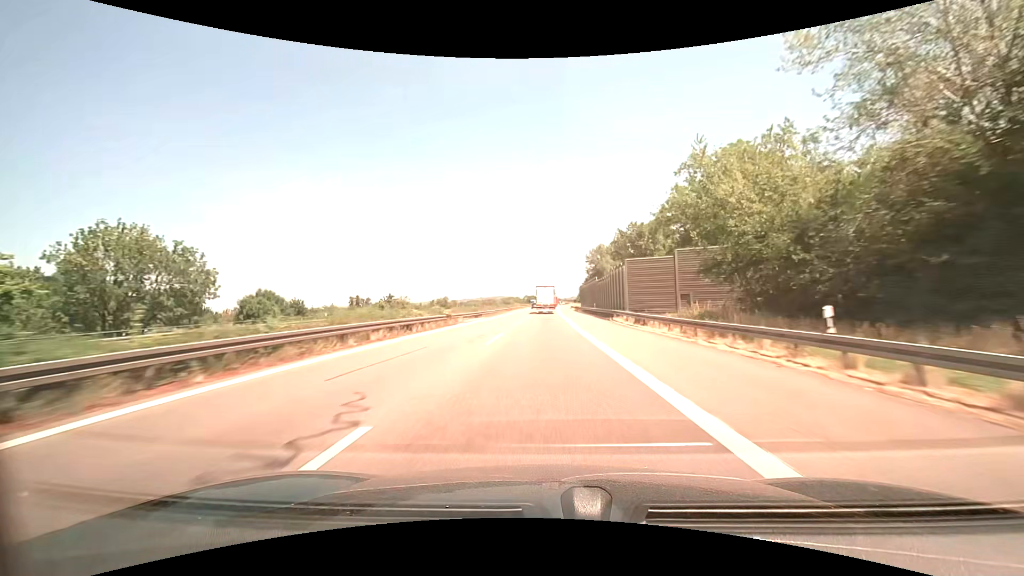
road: motorway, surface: asphalt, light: Day
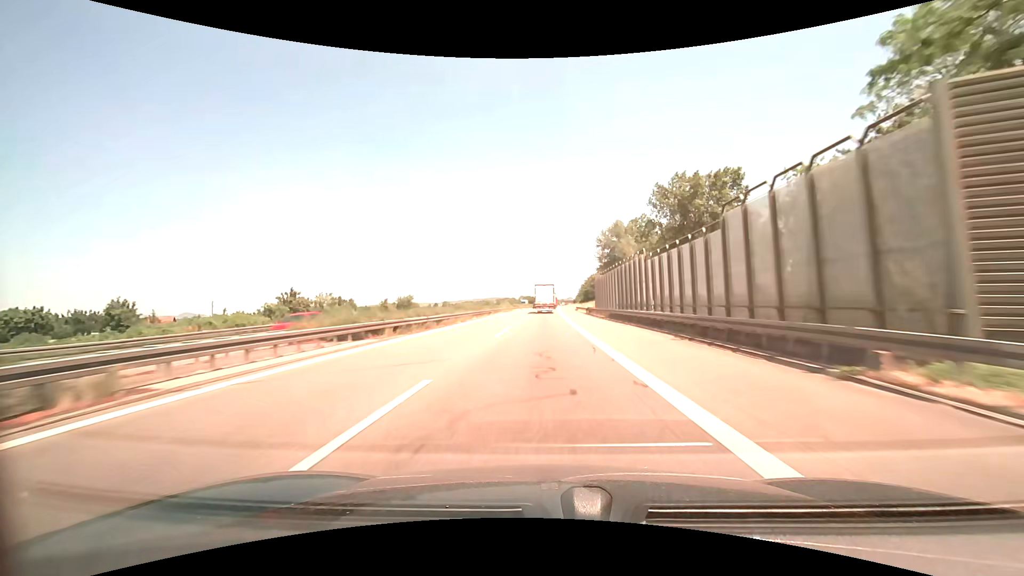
(+0.1, +32.6) m; 0°
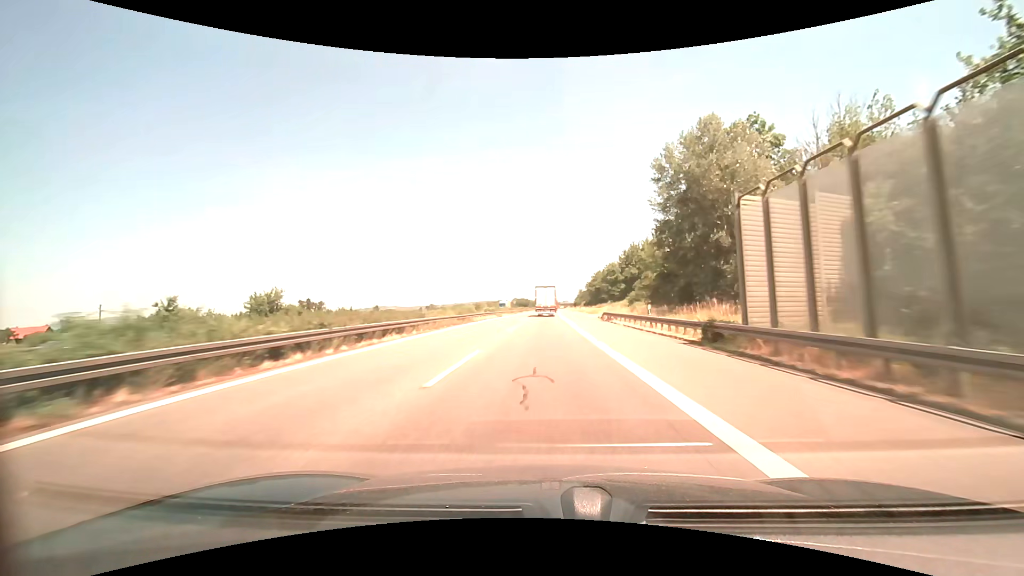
(+0.2, +48.1) m; +1°
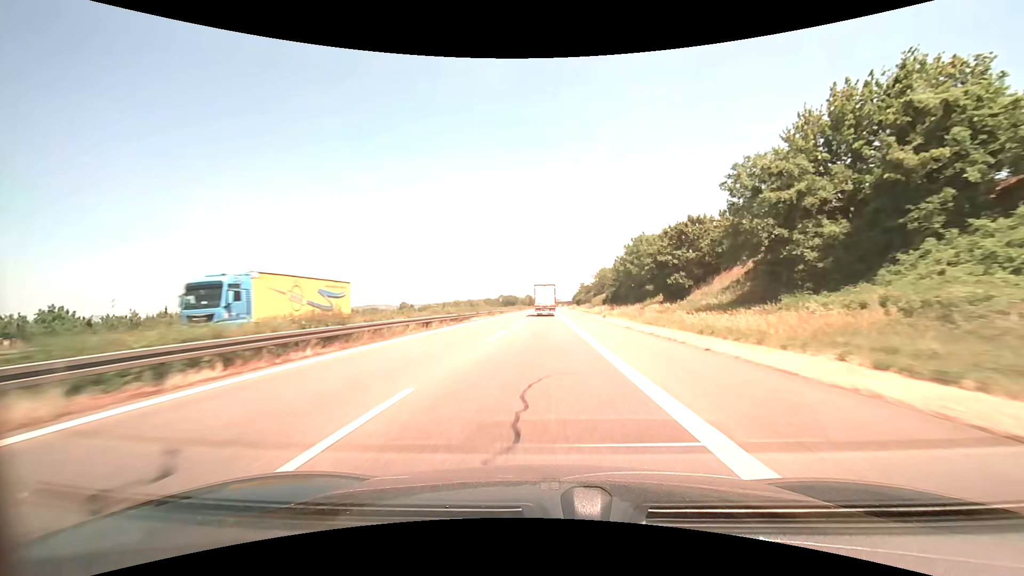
(+0.6, +78.3) m; +1°
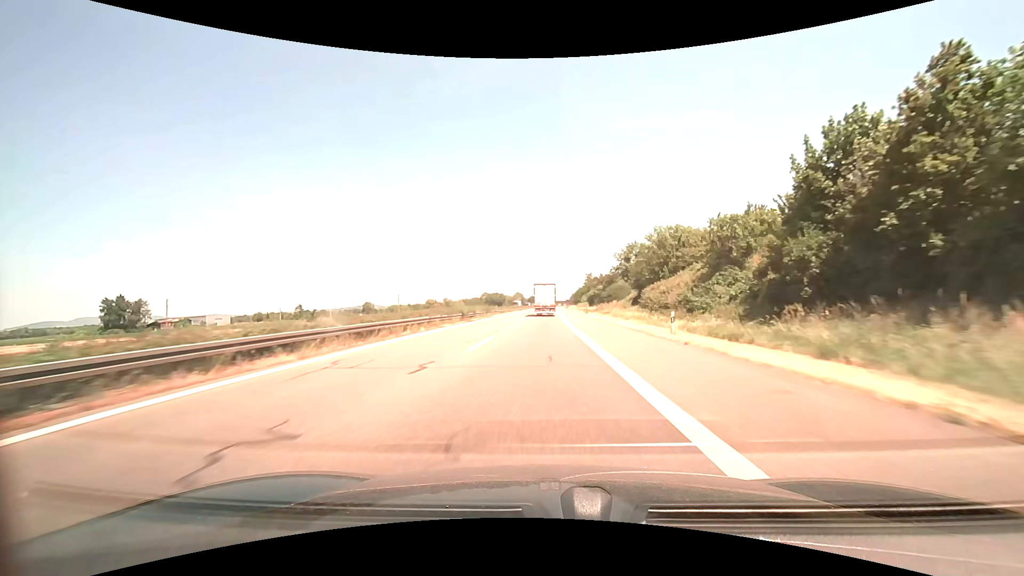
(+0.6, +77.0) m; +1°
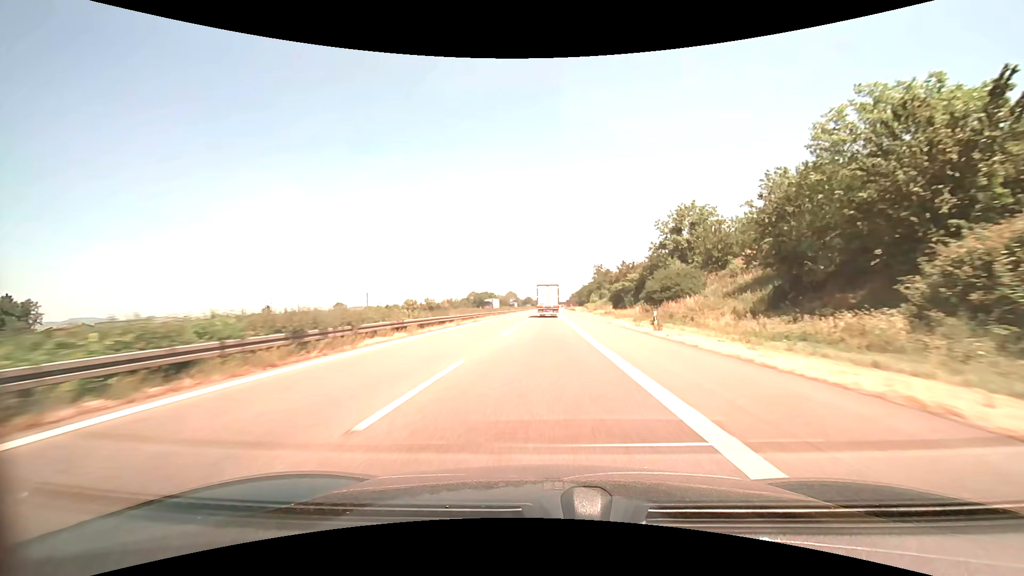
(0.0, +45.9) m; 0°
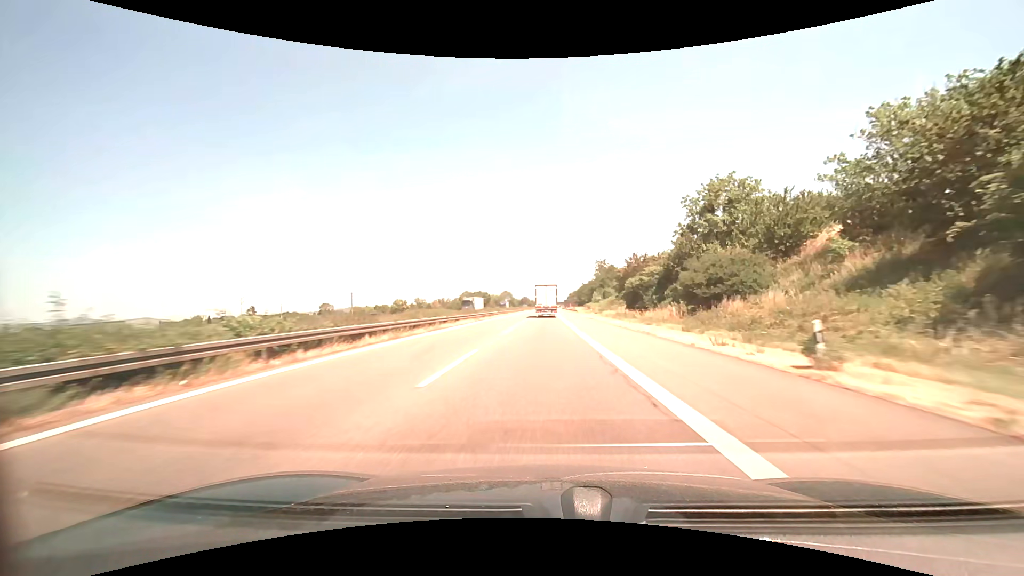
(+0.1, +15.3) m; 0°
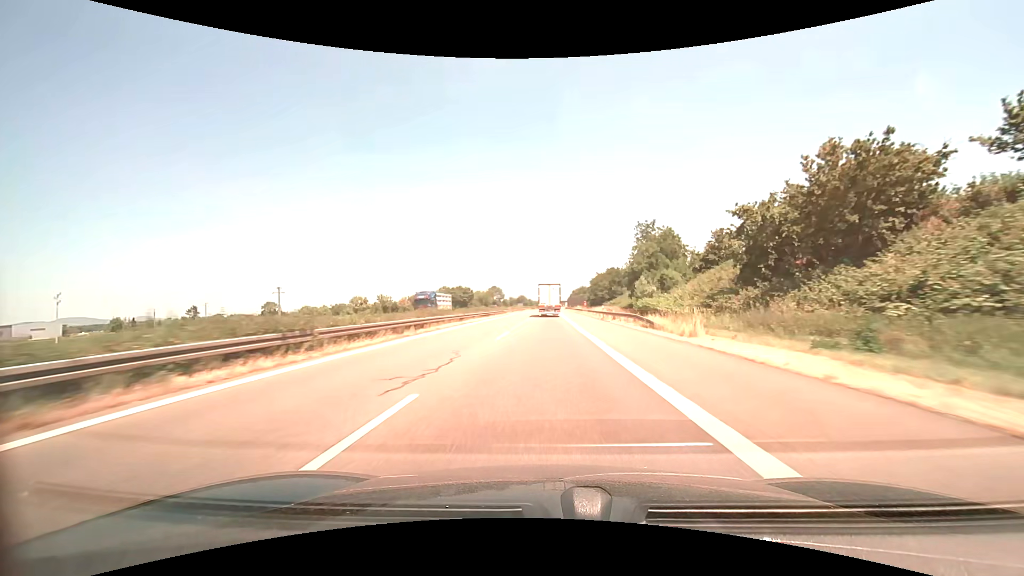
(+0.1, +61.0) m; 0°
(0, +10) (0, +20) (0, +30) (0, +40) (0, +50) (0, +60) (0, +70) (+1, +80) (+1, +90) (+1, +100) m
